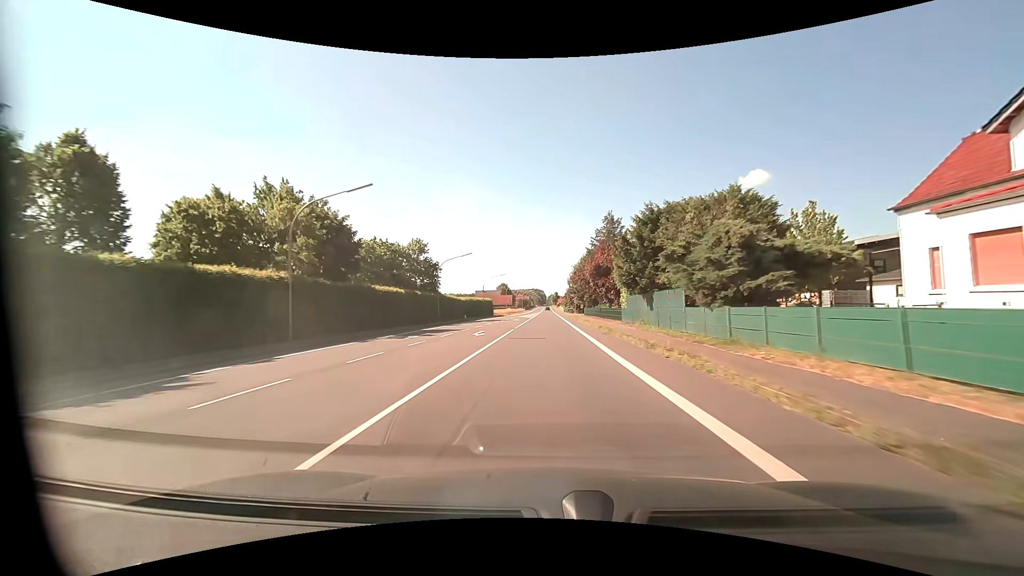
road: primary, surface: asphalt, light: Day
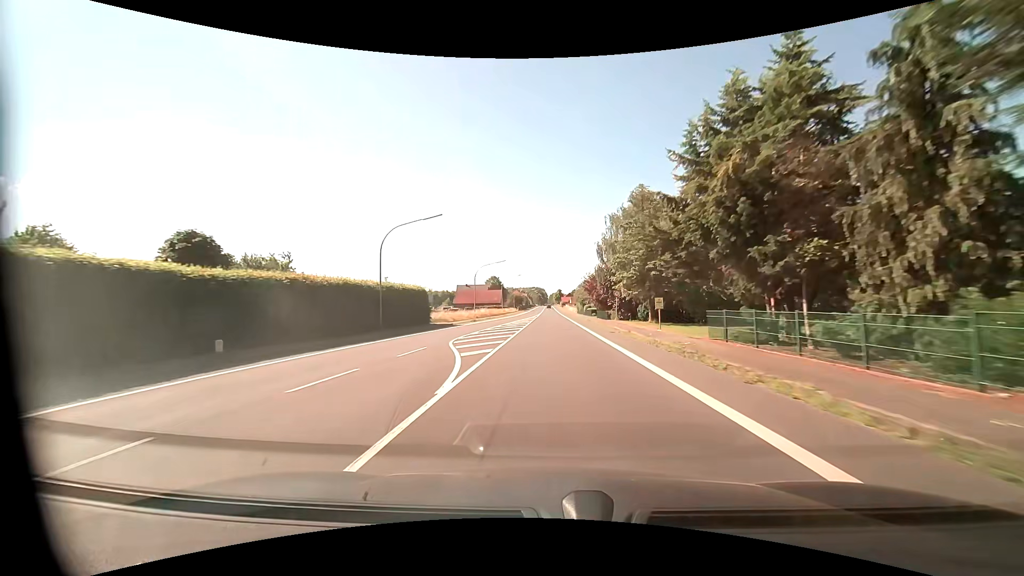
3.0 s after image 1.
(-0.3, +58.9) m; 0°
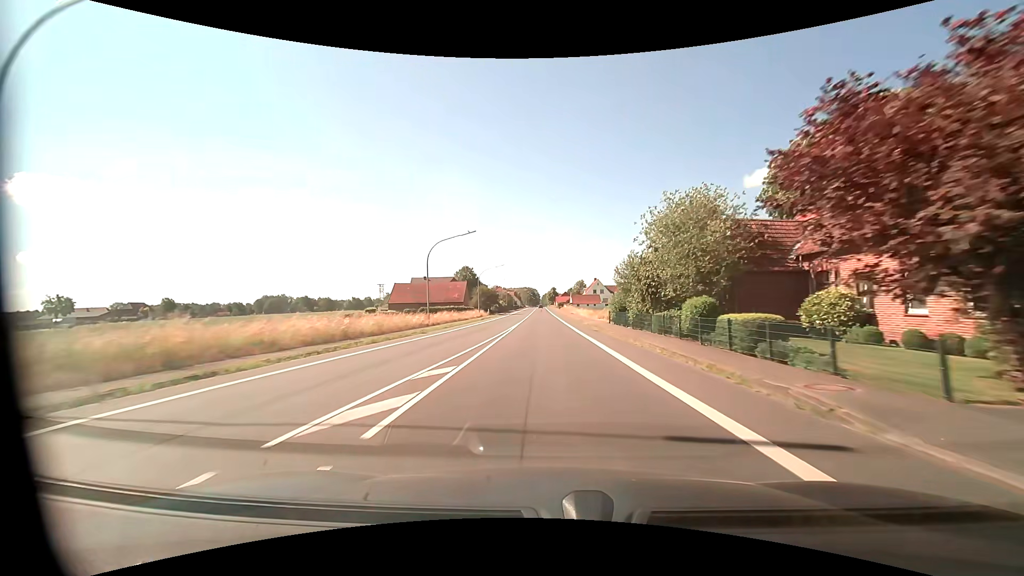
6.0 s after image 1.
(+0.5, +59.0) m; +1°
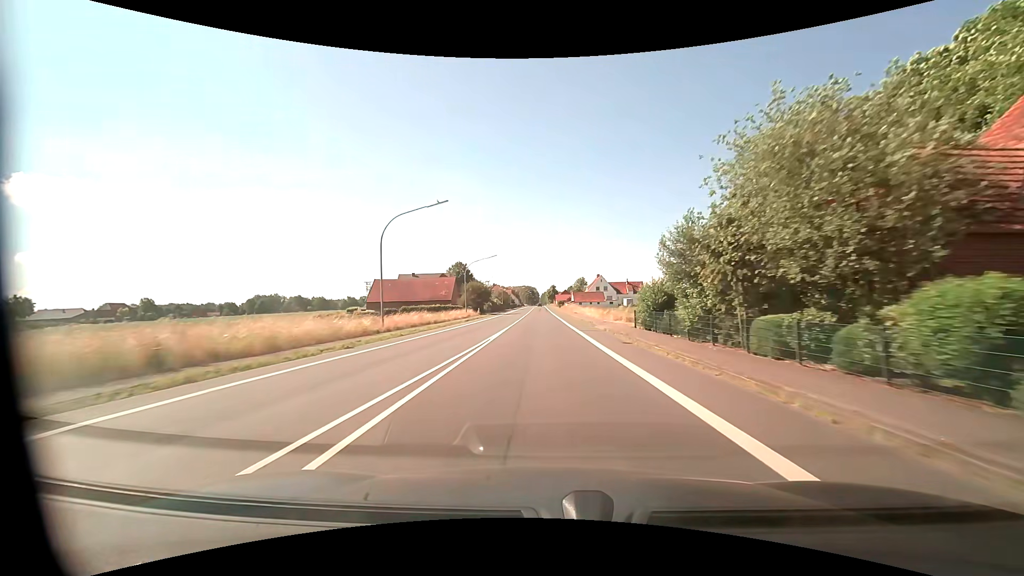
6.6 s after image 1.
(0.0, +11.8) m; 0°
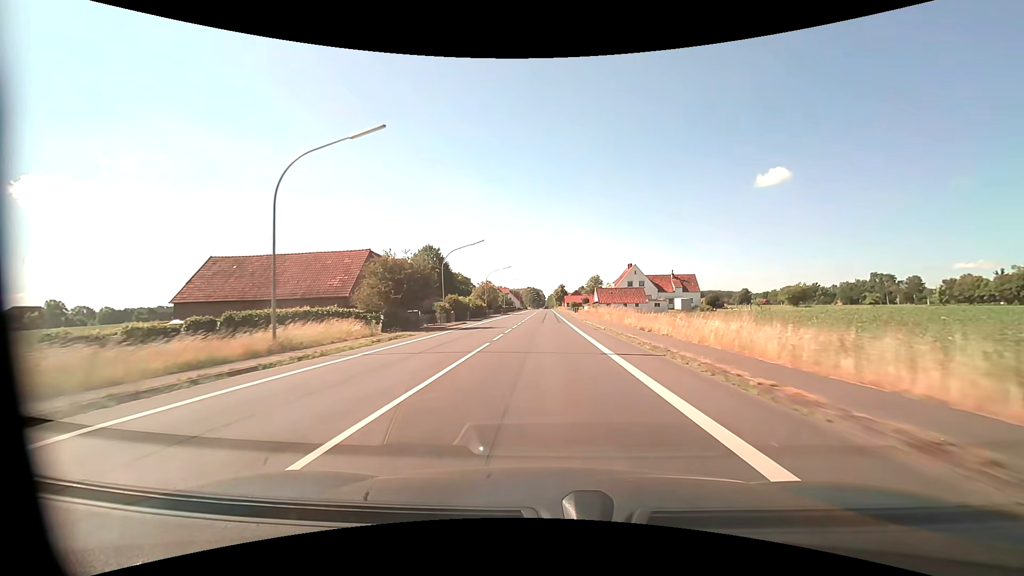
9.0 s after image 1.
(-0.4, +47.1) m; -1°
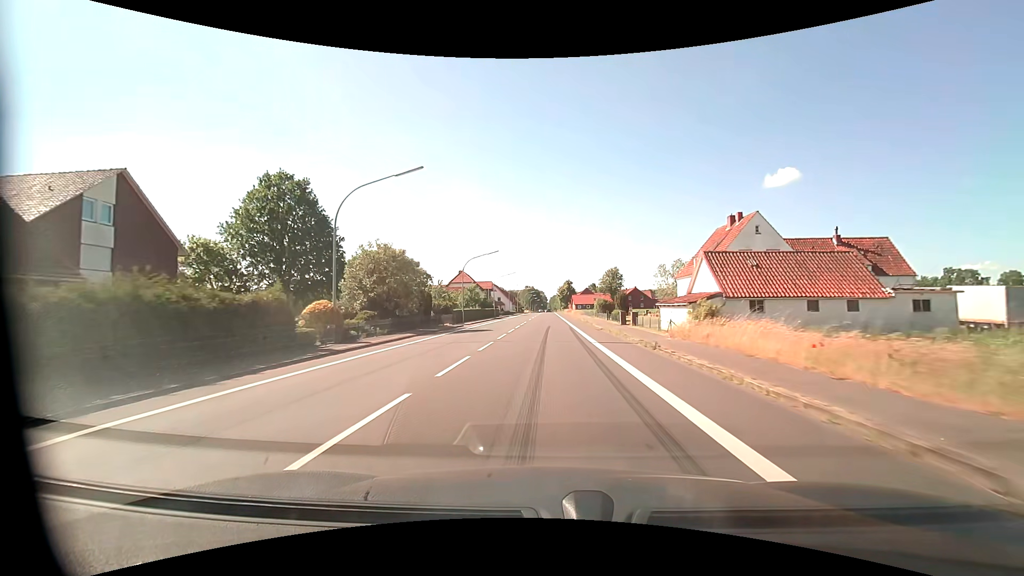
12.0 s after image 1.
(0.0, +58.9) m; 0°
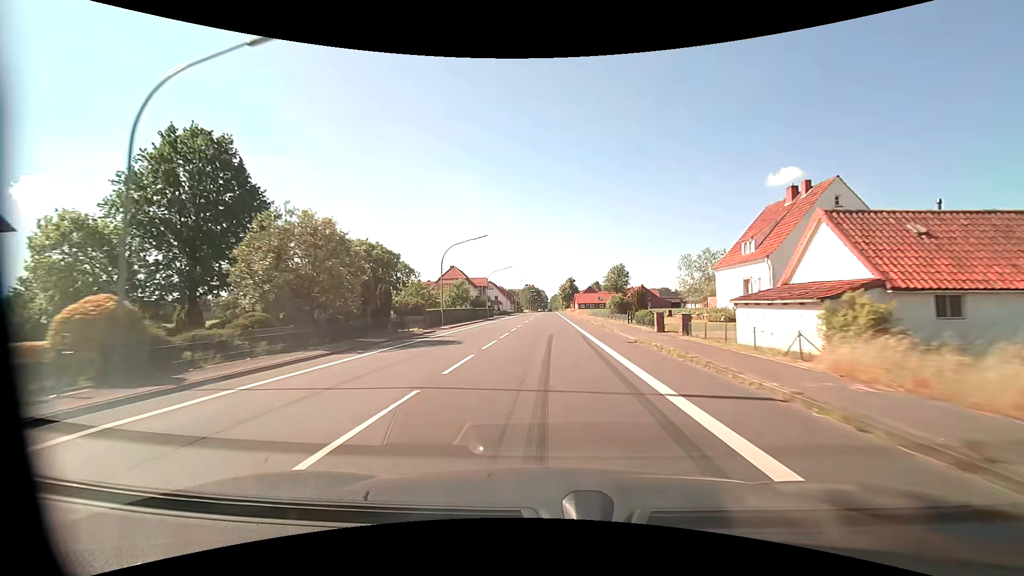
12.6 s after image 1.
(0.0, +11.8) m; 0°
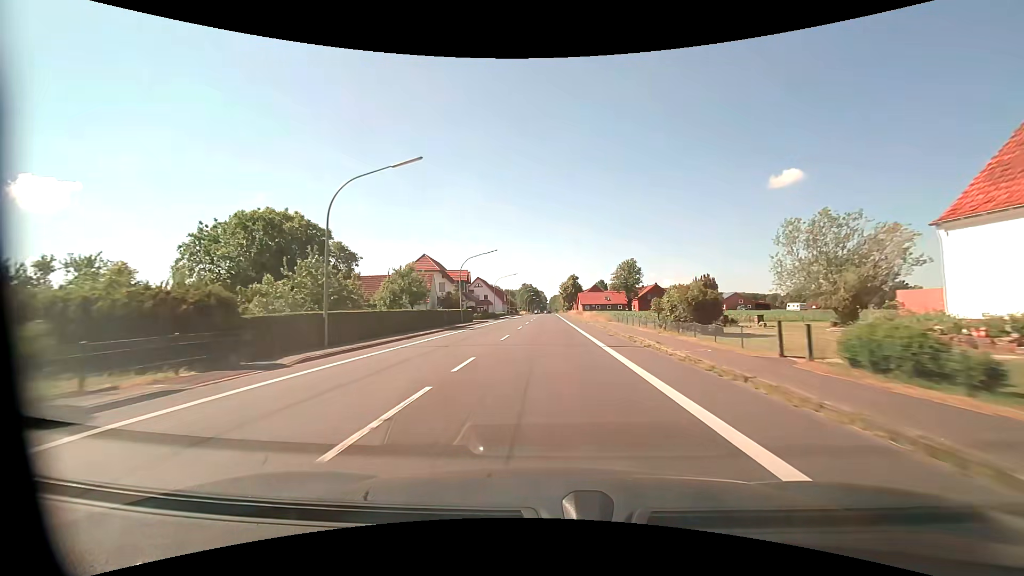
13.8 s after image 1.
(0.0, +23.6) m; 0°
(0, +10) (0, +20) (0, +30) (0, +40) (0, +50) (0, +60) (0, +70) (0, +80) (0, +90) (0, +100) m
